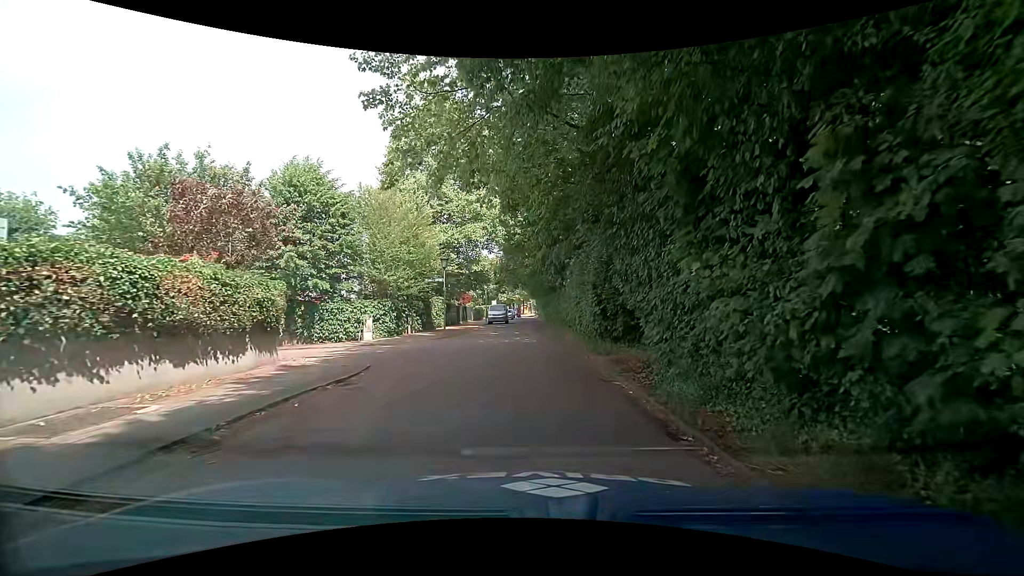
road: residential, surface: asphalt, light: Day
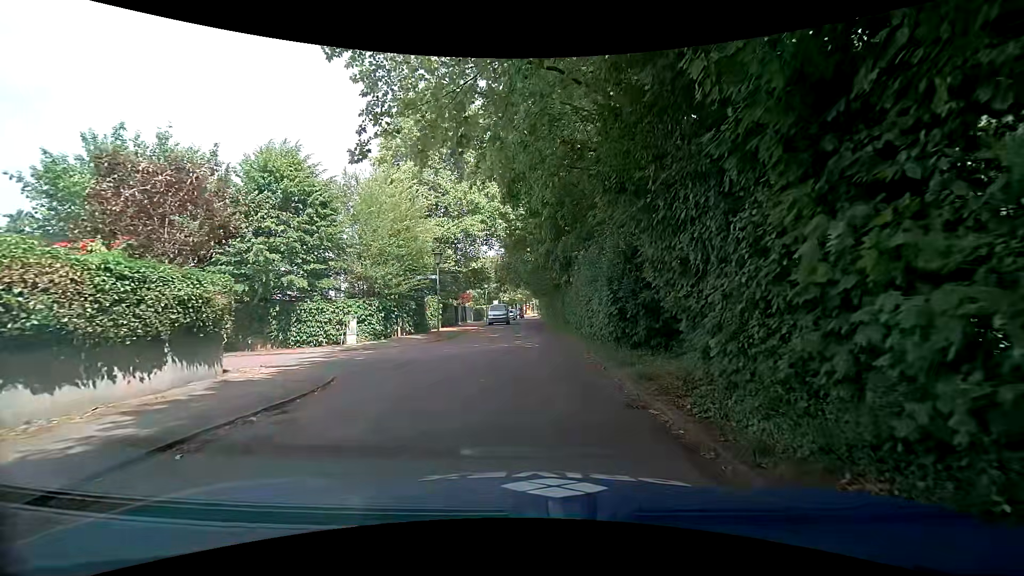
(-0.1, +2.6) m; -2°
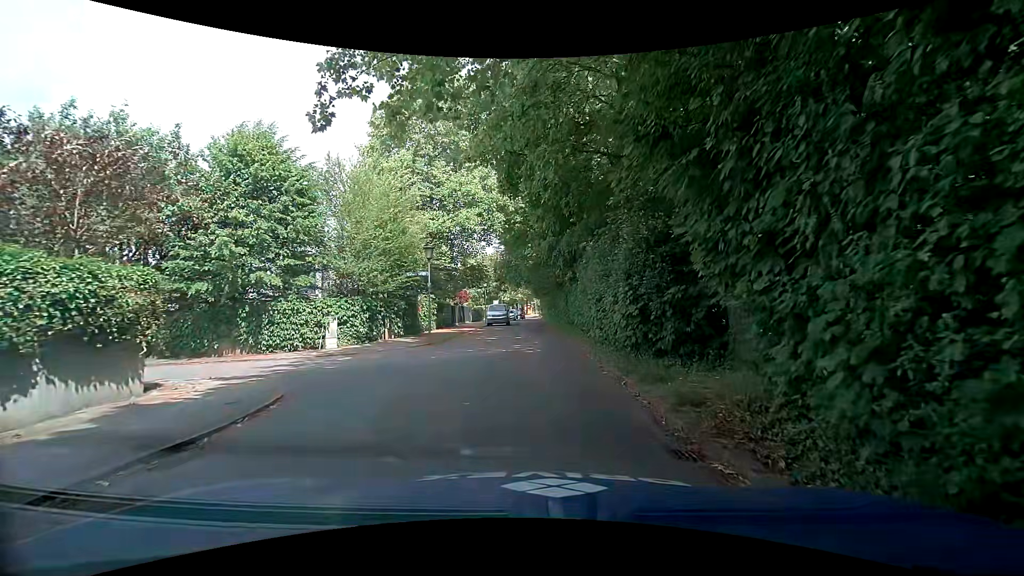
(0.0, +2.3) m; 0°
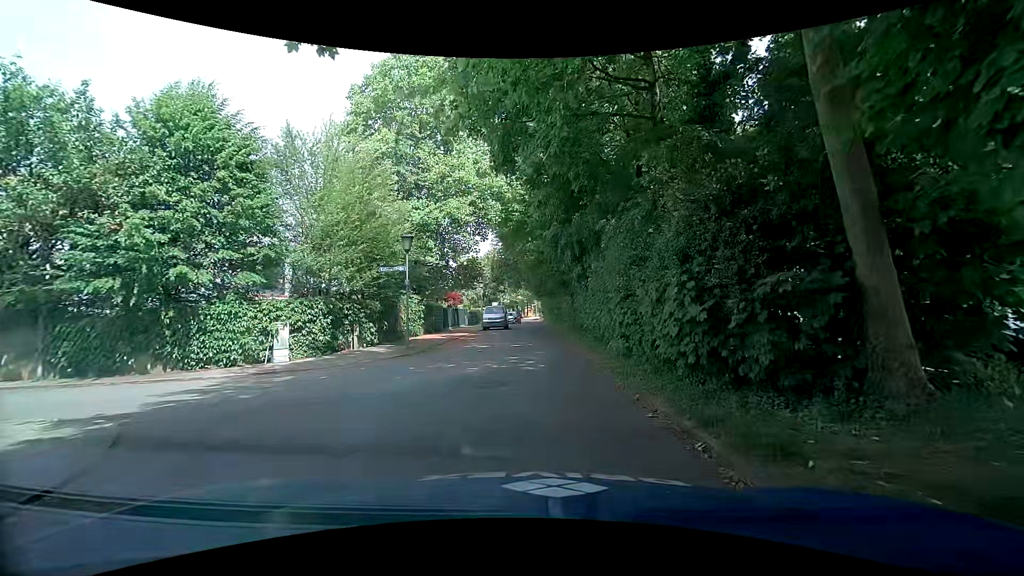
(-0.1, +4.0) m; 0°
